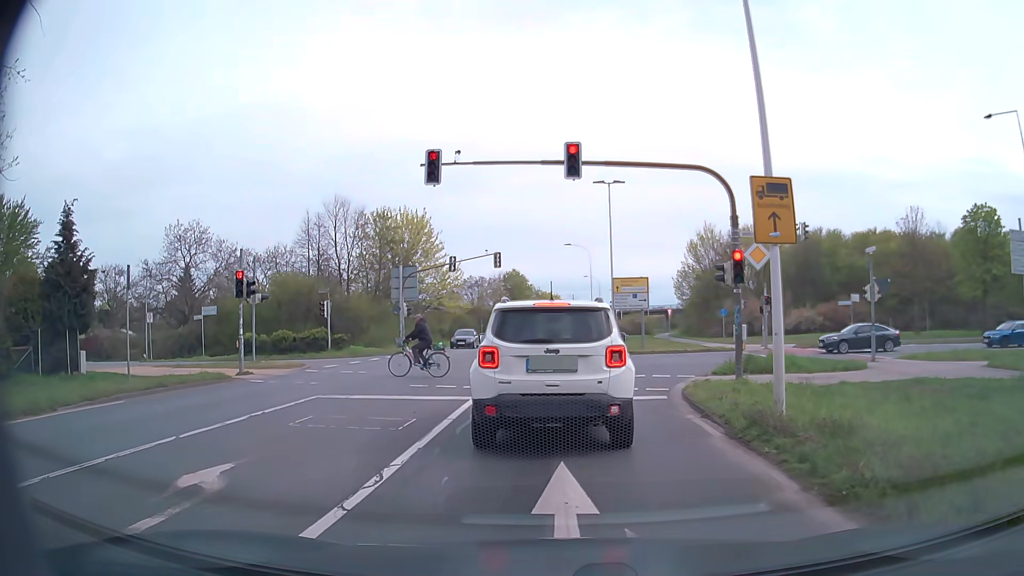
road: secondary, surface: asphalt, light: Day
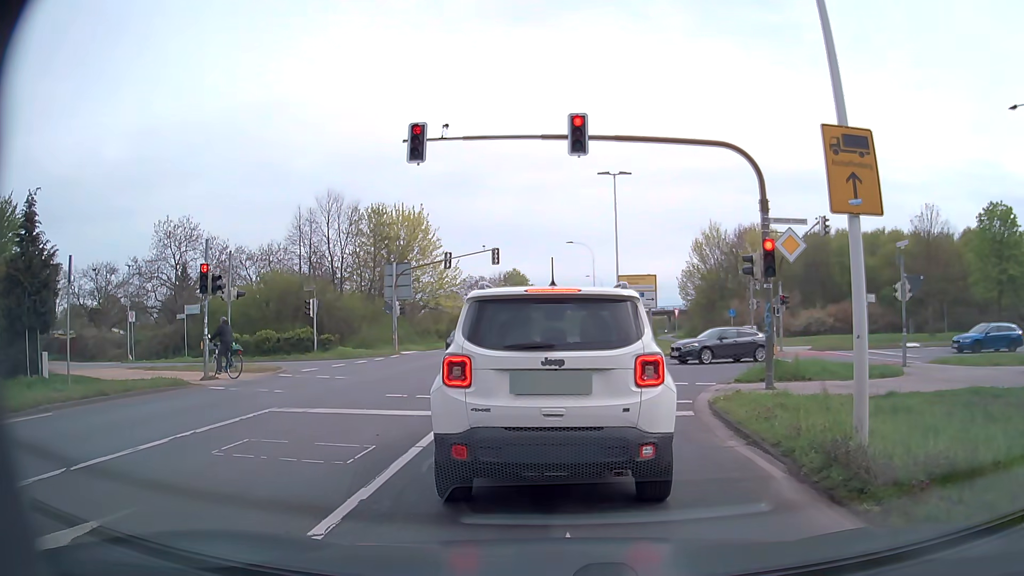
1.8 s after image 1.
(0.0, +2.3) m; 0°
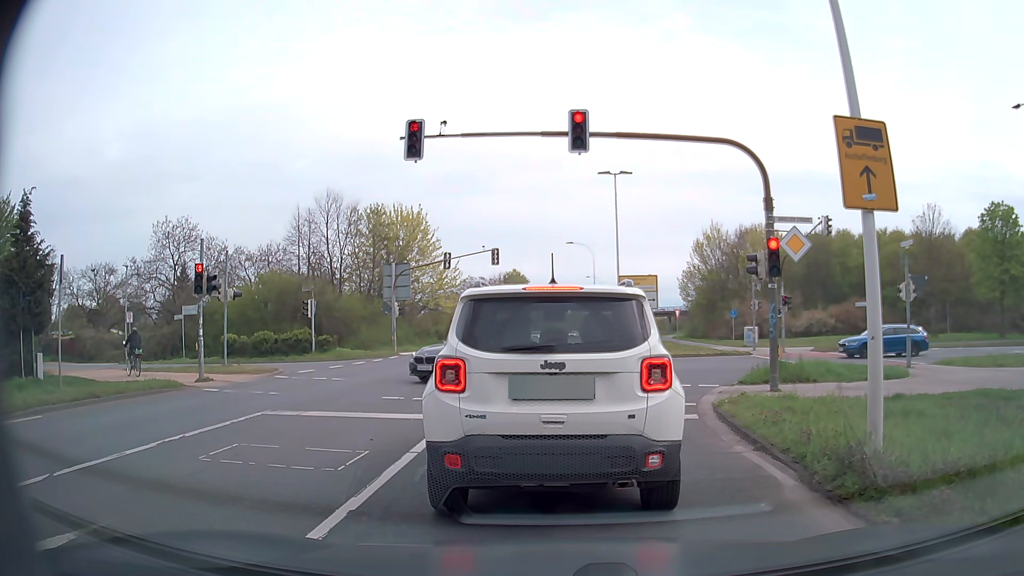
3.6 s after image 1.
(0.0, +0.4) m; 0°
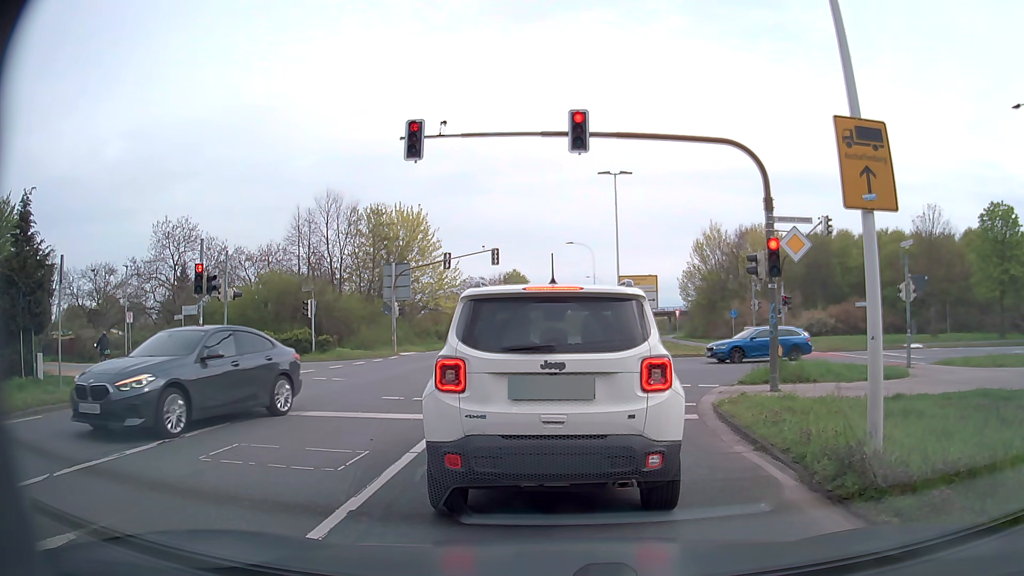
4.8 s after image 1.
(0.0, 0.0) m; 0°
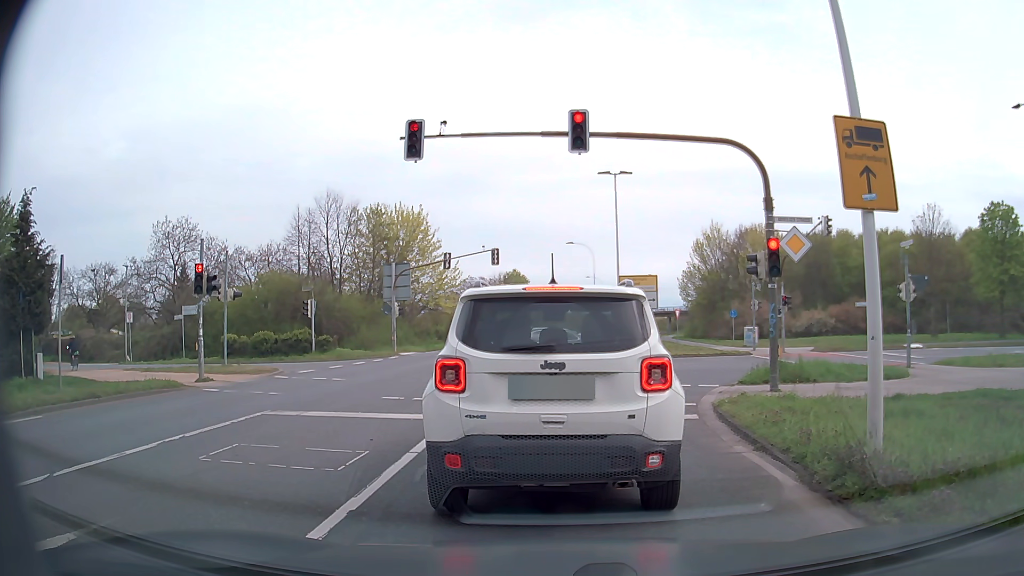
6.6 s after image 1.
(0.0, 0.0) m; 0°
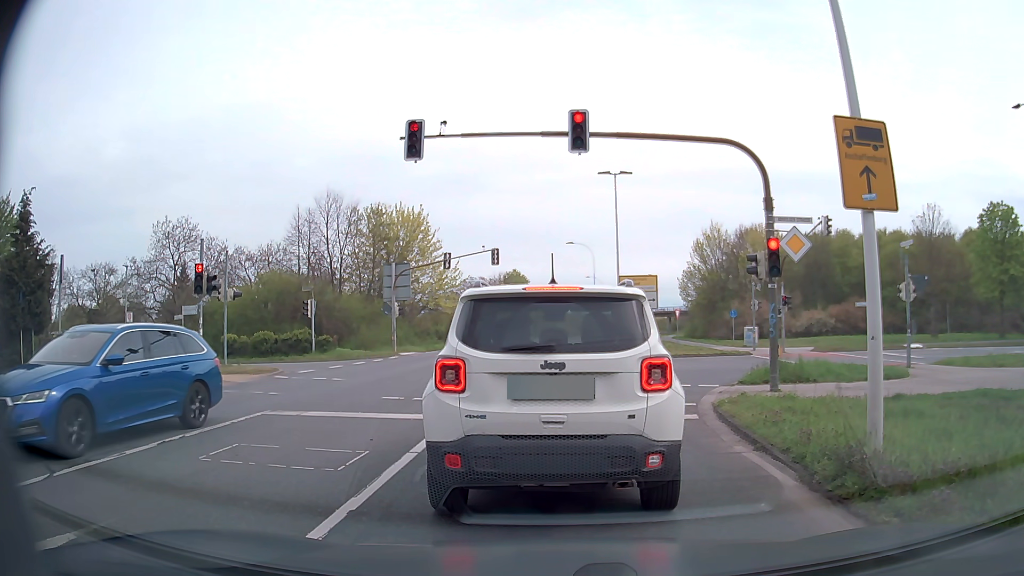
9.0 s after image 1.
(0.0, 0.0) m; 0°
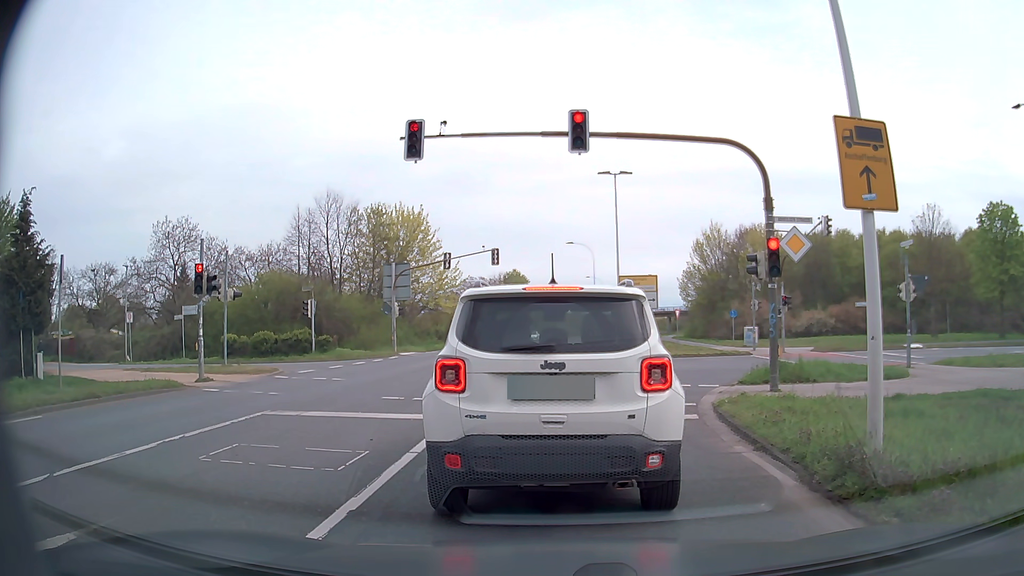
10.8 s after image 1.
(0.0, 0.0) m; 0°
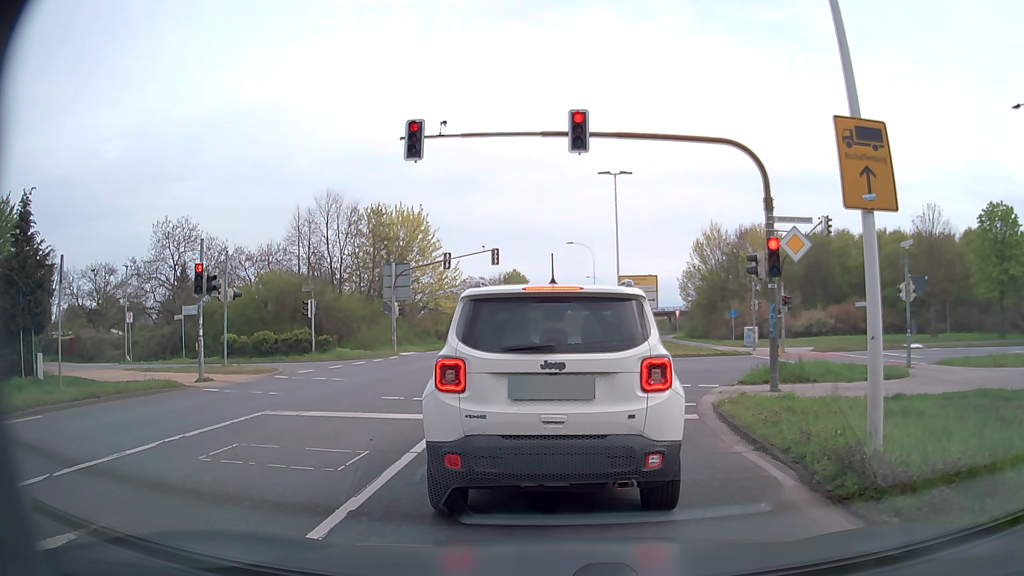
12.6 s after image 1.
(0.0, 0.0) m; 0°
(0, +10) (0, +20) (+1, +30) (+1, +40) (+1, +50) (+2, +60) (+2, +70) (+3, +80) (+4, +90) (+5, +100) m
